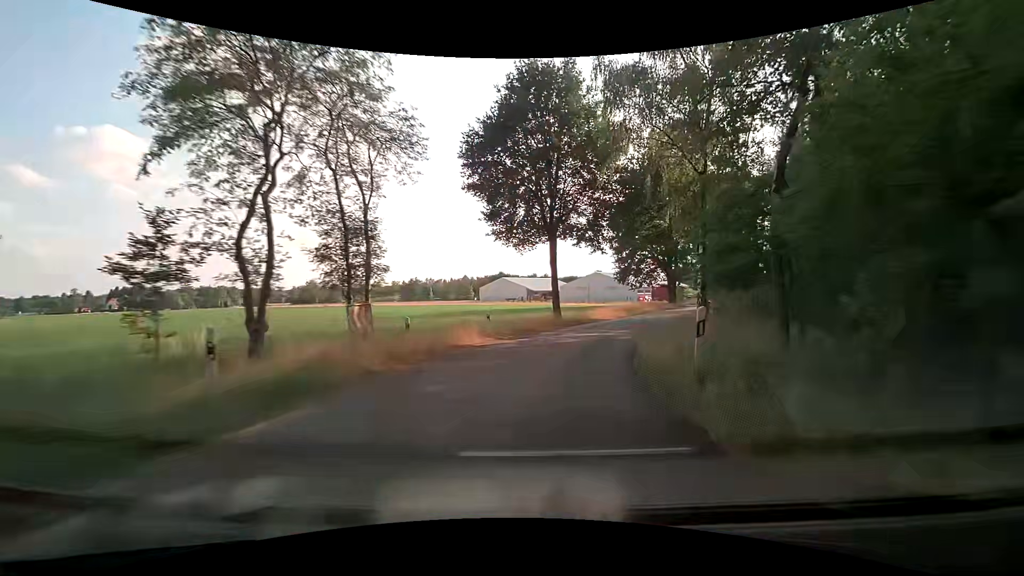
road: unclassified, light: Day
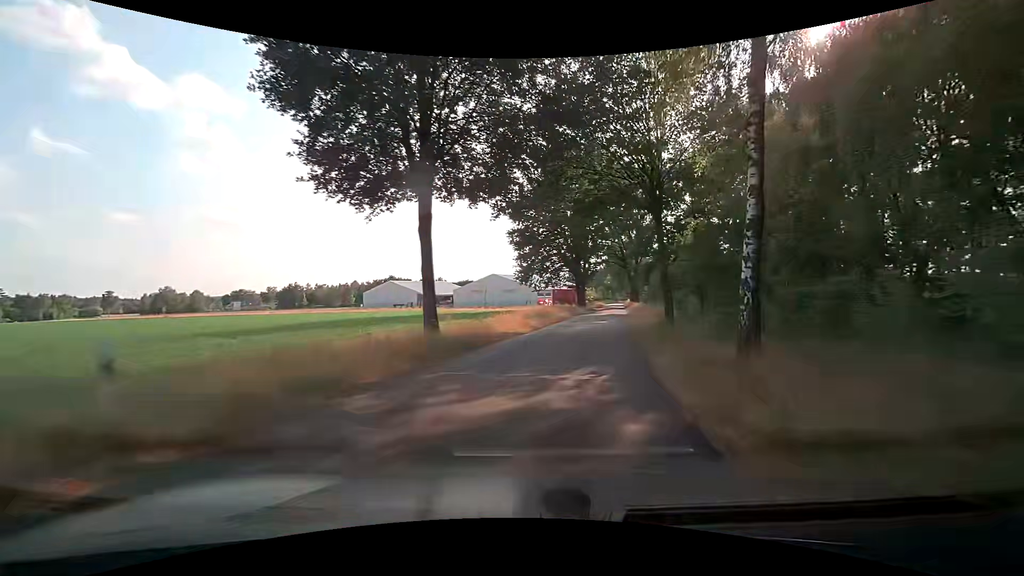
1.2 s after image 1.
(+1.4, +14.9) m; +12°
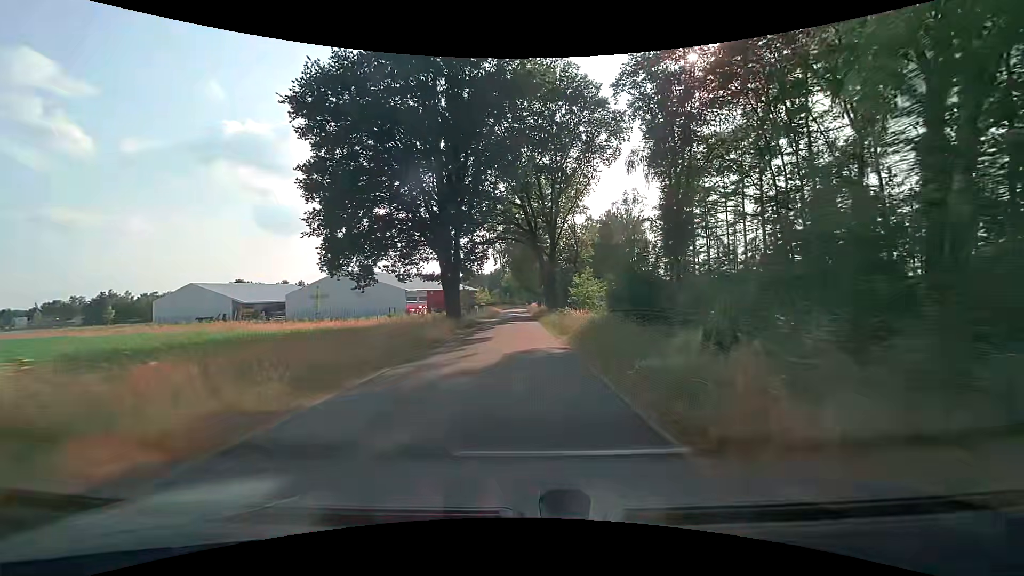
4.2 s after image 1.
(+6.4, +38.1) m; +13°
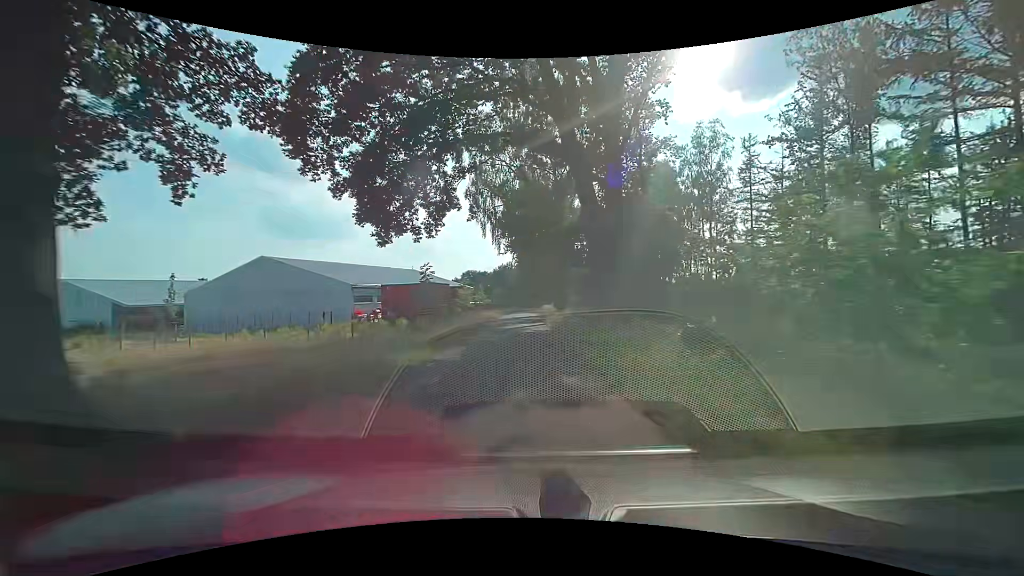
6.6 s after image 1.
(-0.3, +32.0) m; 0°
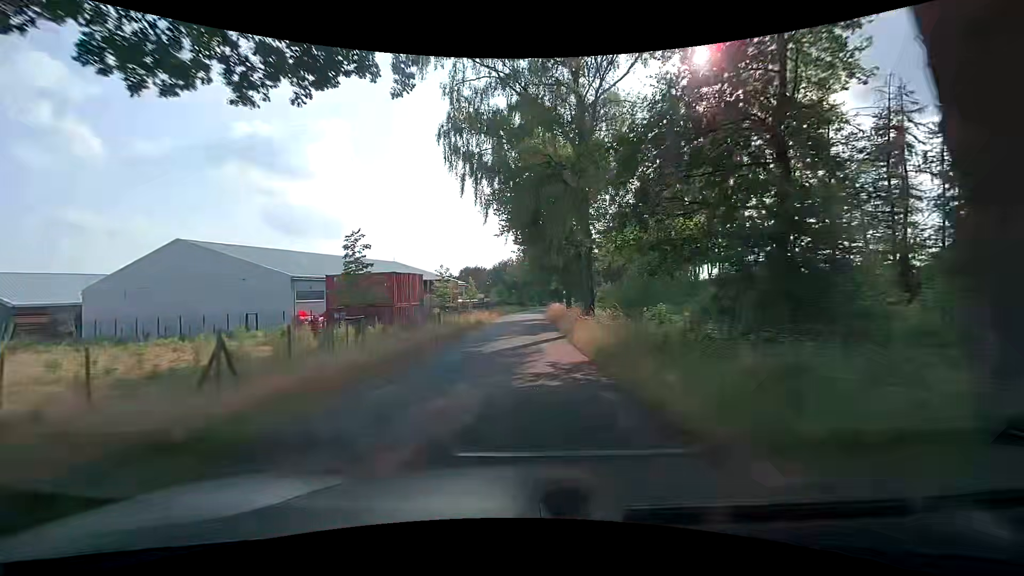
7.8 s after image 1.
(-0.2, +15.9) m; -1°
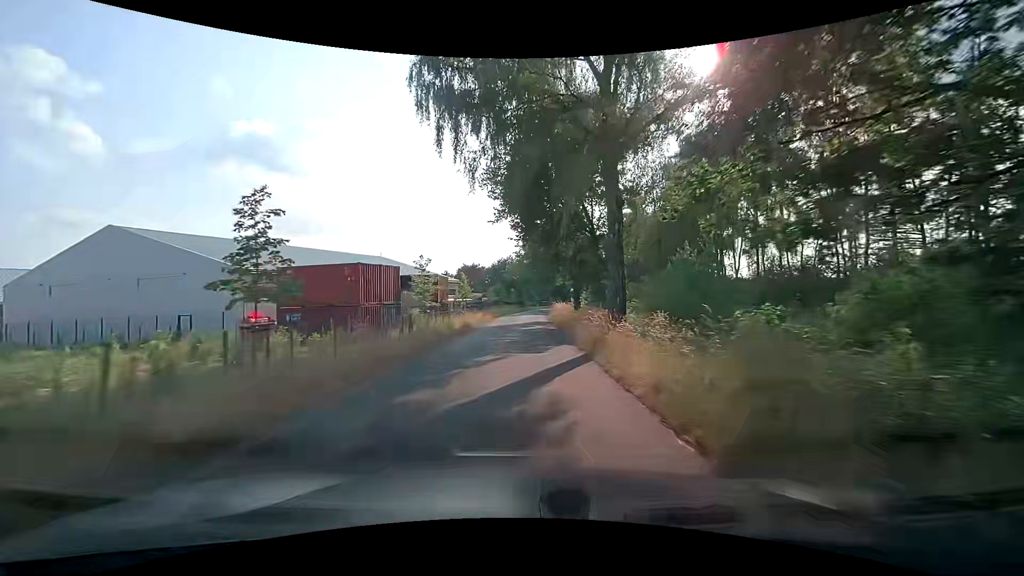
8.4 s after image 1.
(-0.1, +7.9) m; 0°
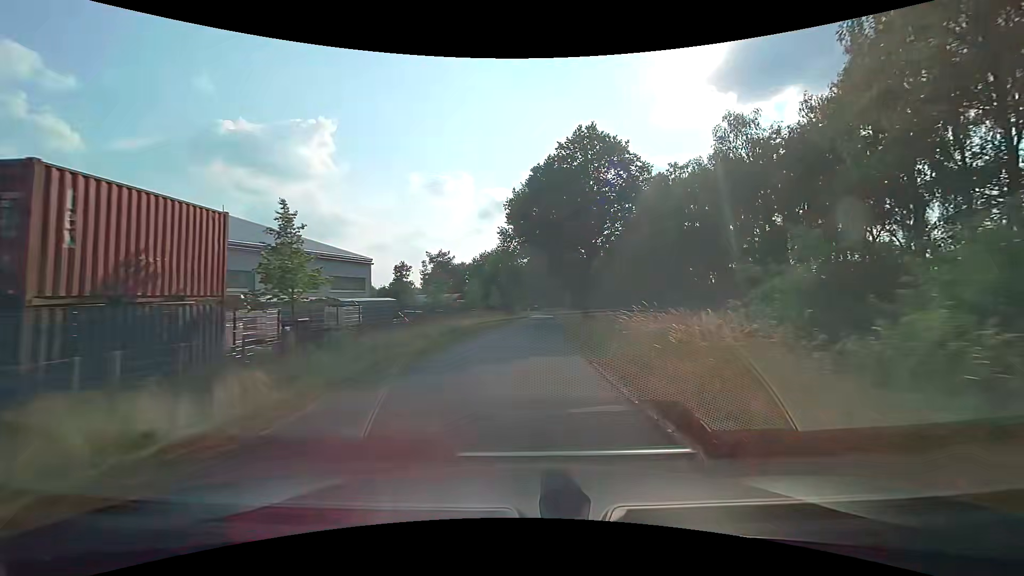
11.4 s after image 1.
(0.0, +39.1) m; 0°
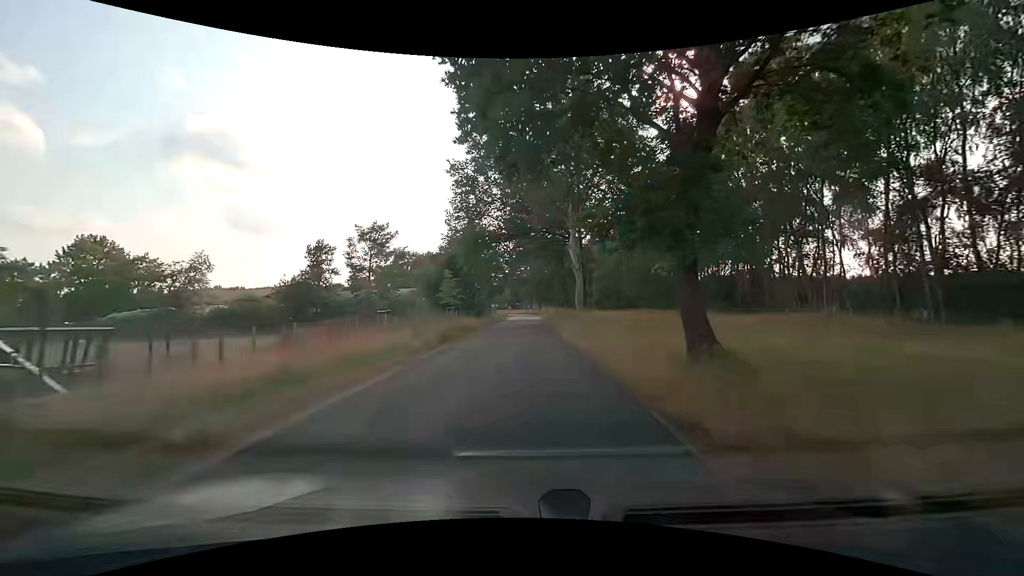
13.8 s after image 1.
(+1.0, +30.1) m; +3°
(0, +10) (0, +20) (0, +30) (0, +40) (0, +50) (0, +60) (+1, +70) (+1, +80) (+1, +90) (+1, +100) m
